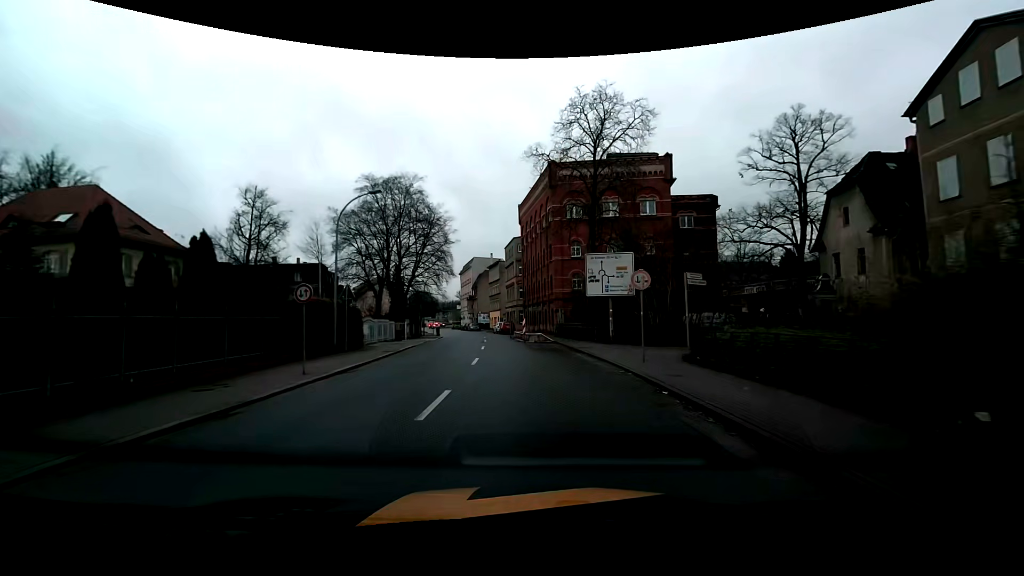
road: tertiary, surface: asphalt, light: Day
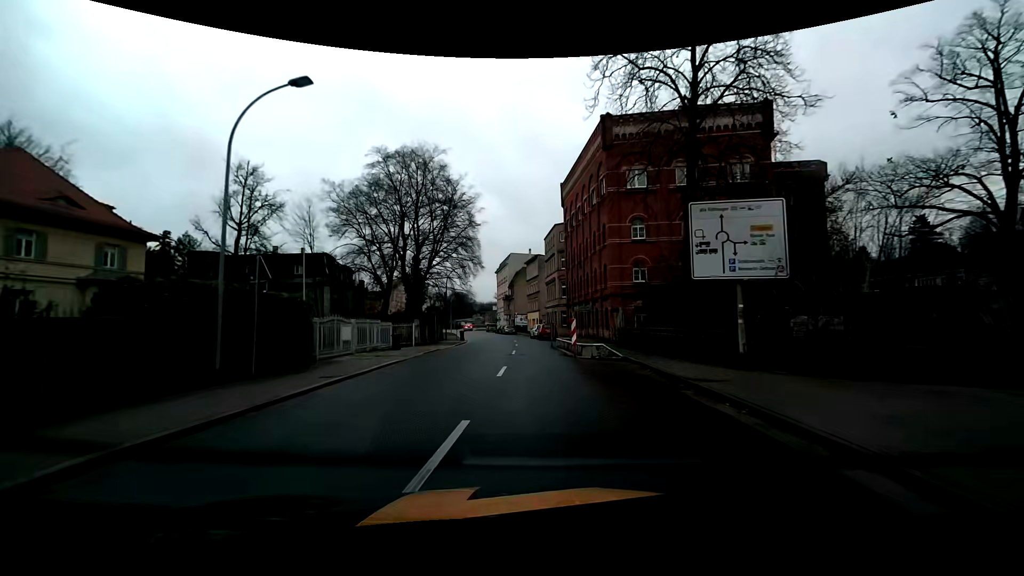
(-0.4, +11.9) m; -5°
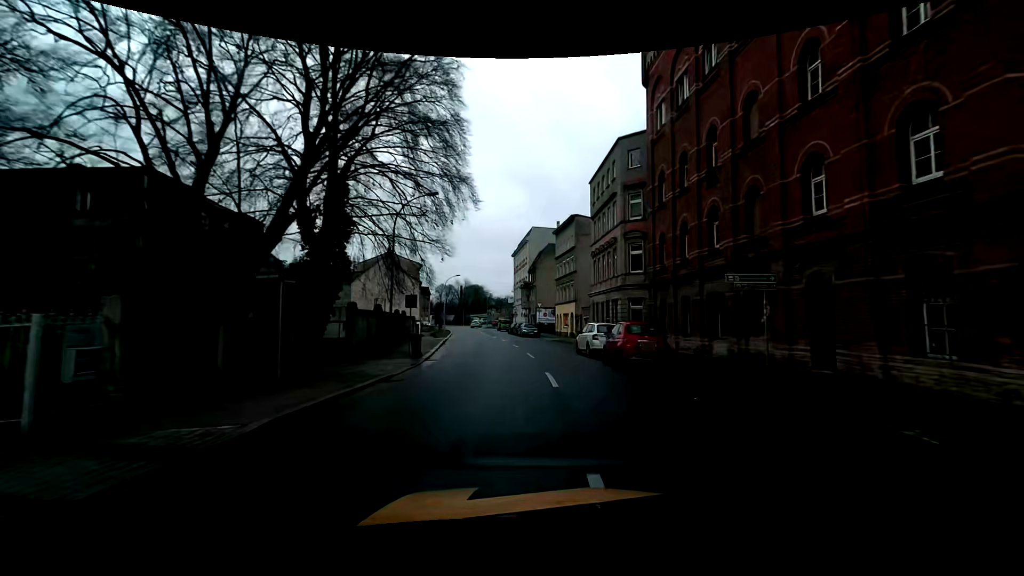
(-1.3, +29.4) m; -2°
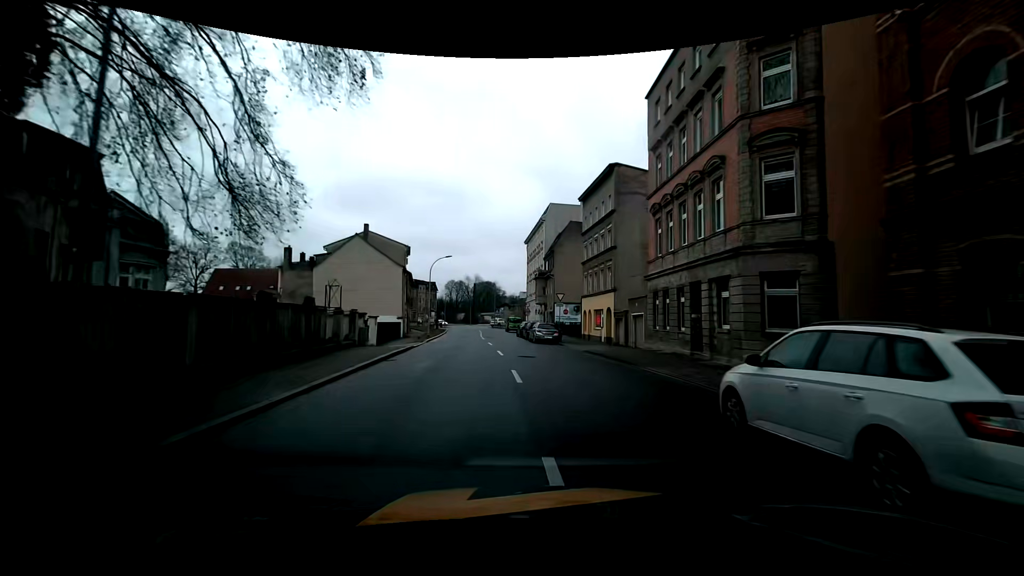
(-0.2, +17.4) m; -2°
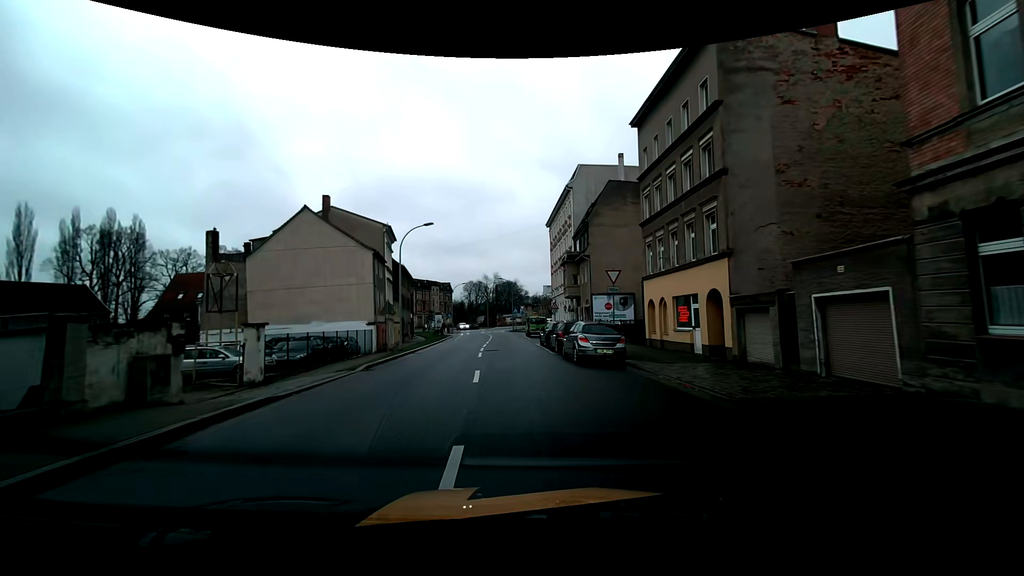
(-0.2, +17.5) m; -2°
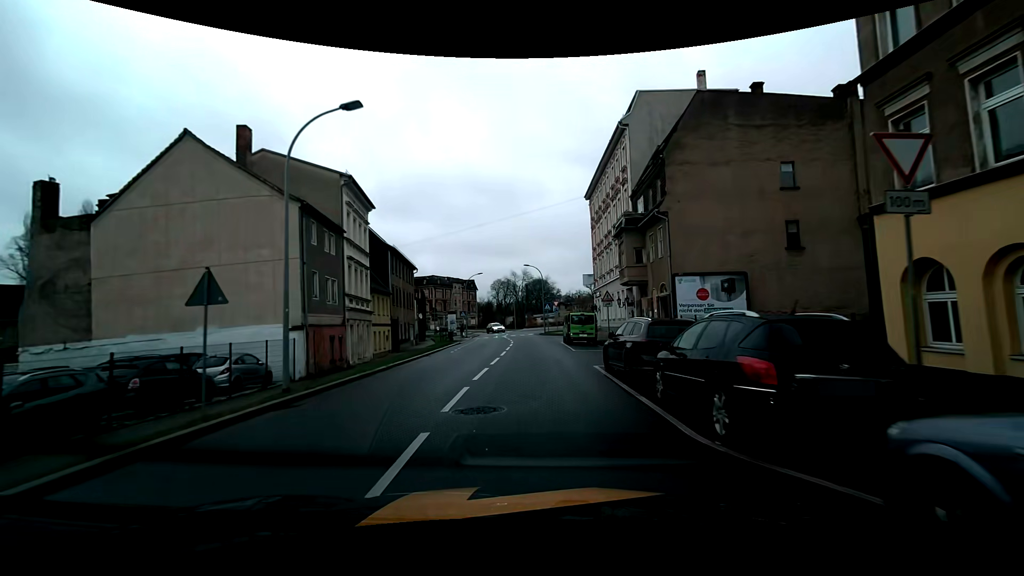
(-0.5, +17.0) m; -4°
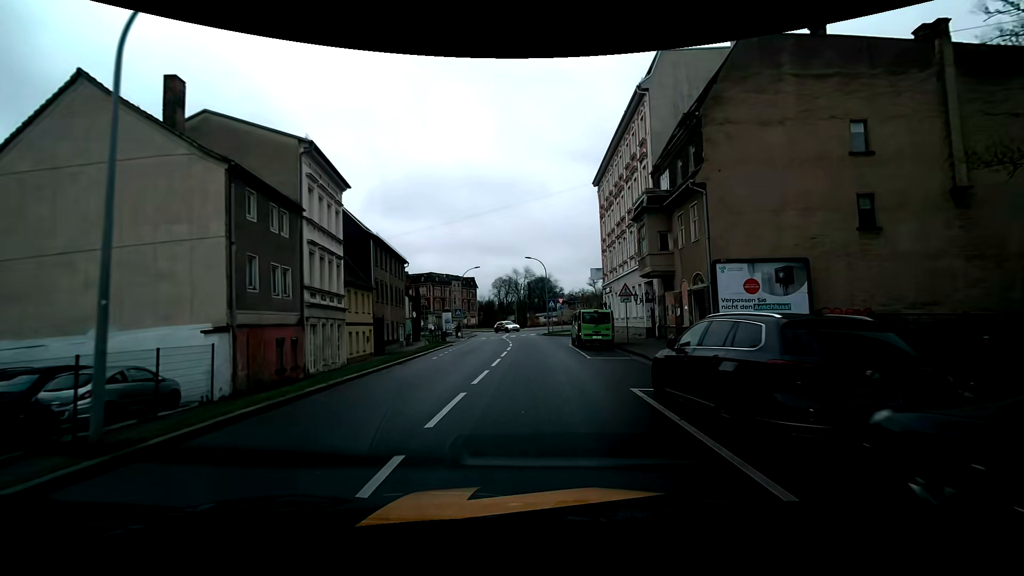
(0.0, +5.6) m; 0°
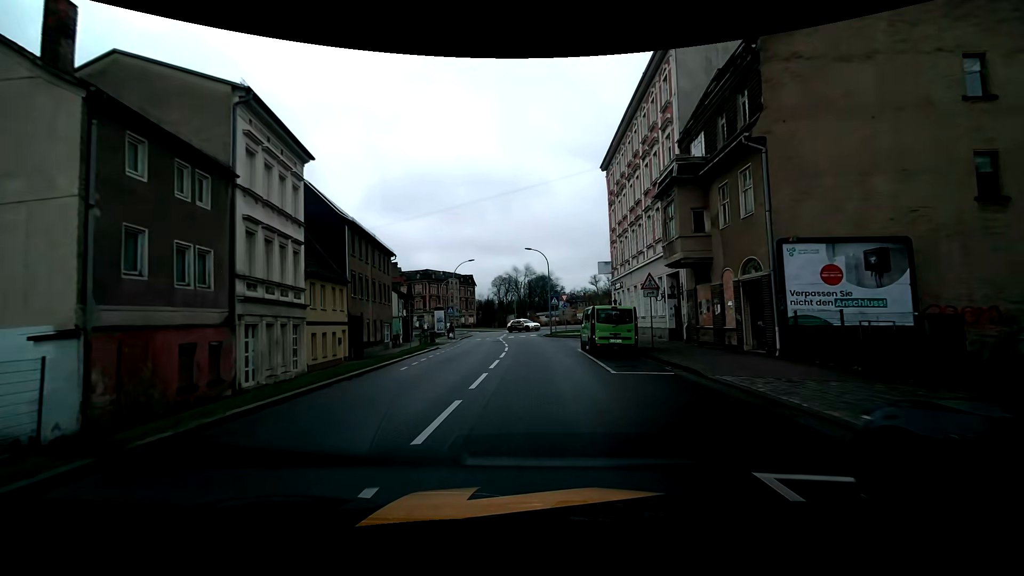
(0.0, +5.5) m; 0°
